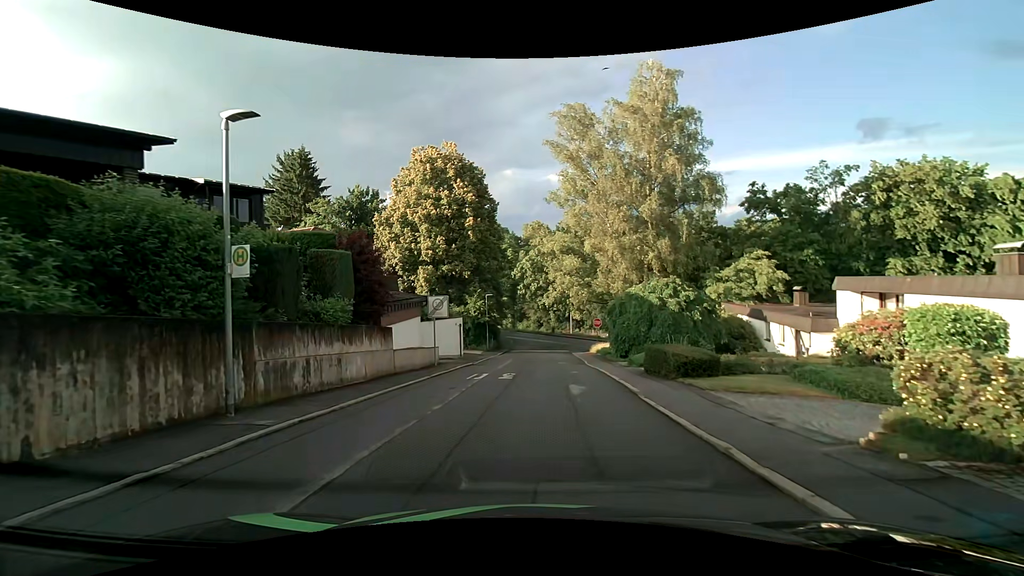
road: tertiary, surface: asphalt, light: Day
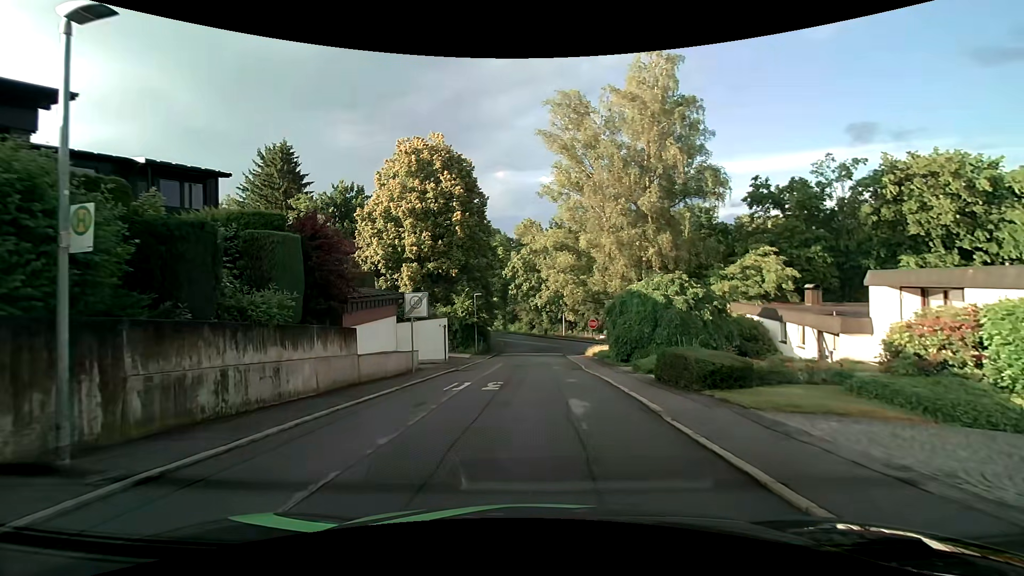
(+0.1, +2.8) m; +3°
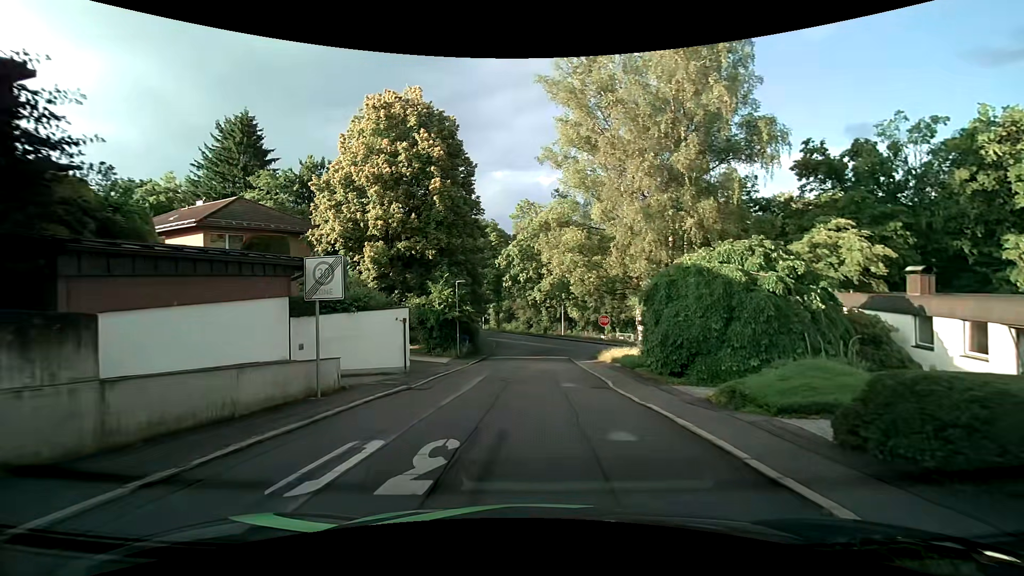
(-0.3, +9.1) m; -1°
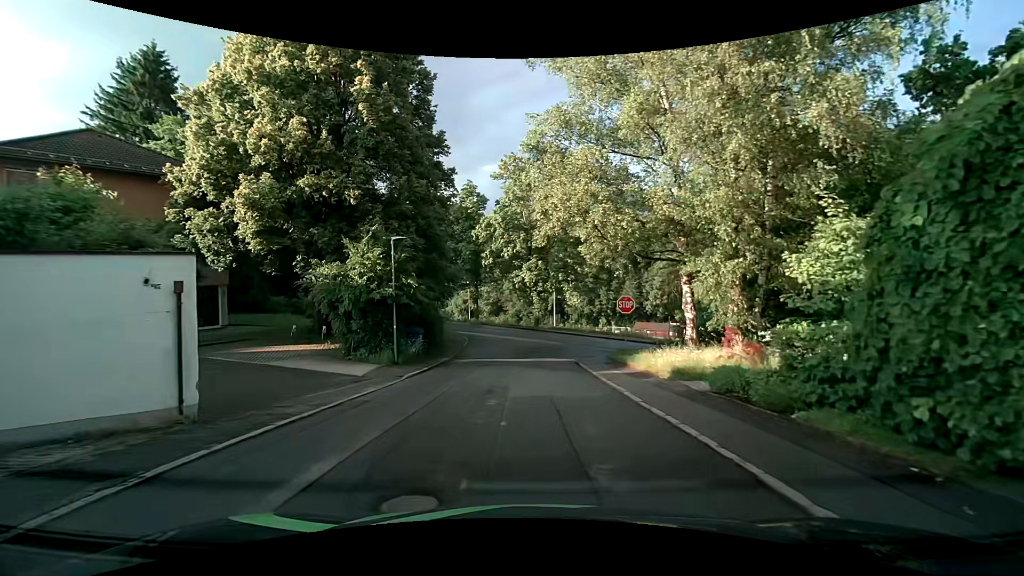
(+0.1, +12.8) m; +1°
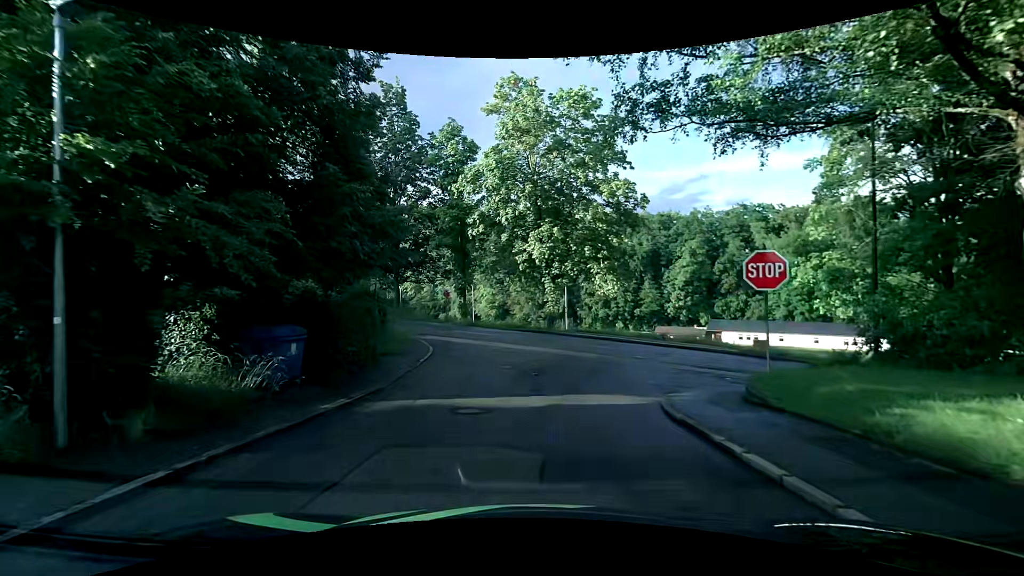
(-0.2, +14.5) m; -1°
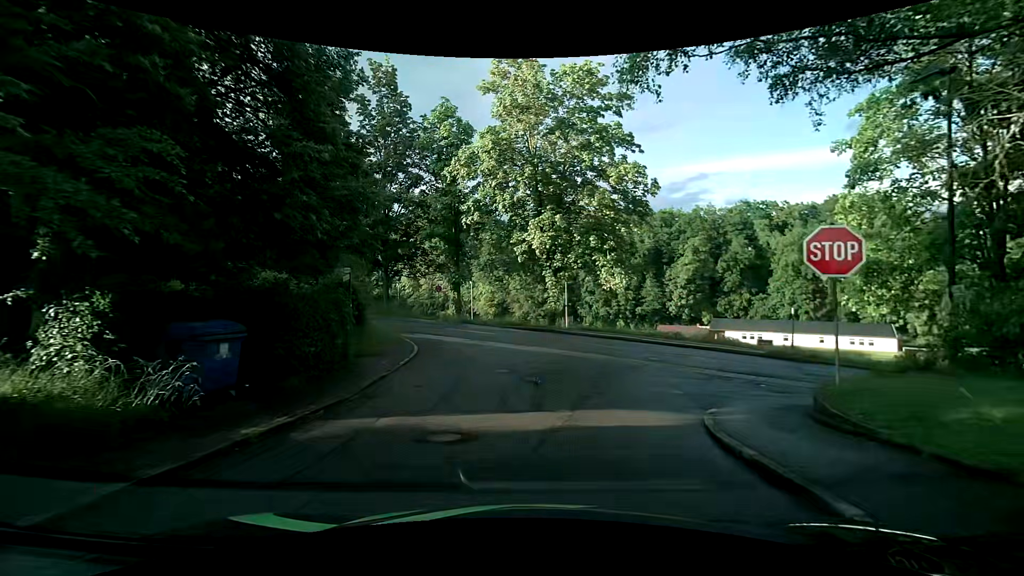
(0.0, +2.5) m; -1°
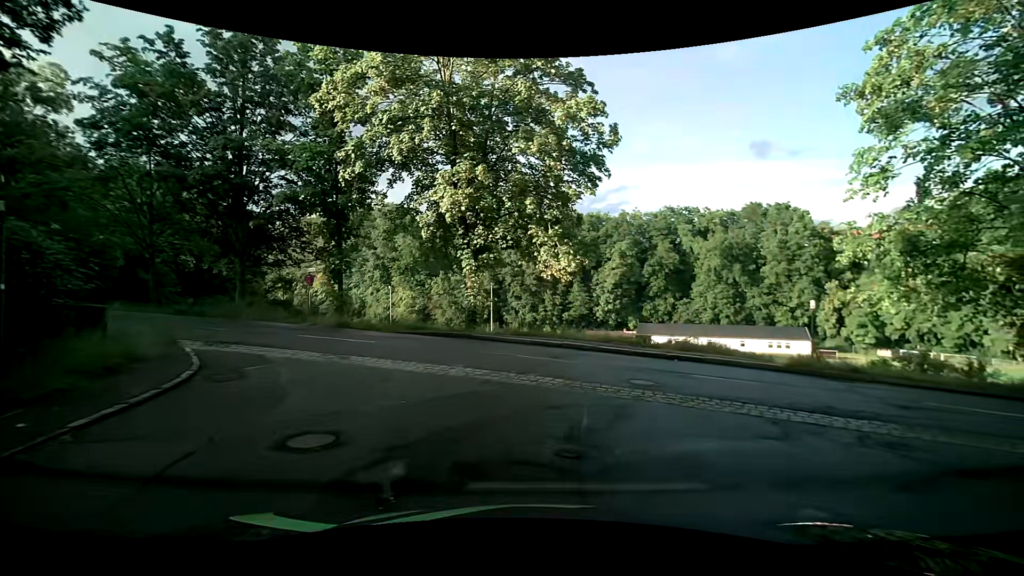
(+0.4, +7.9) m; +10°
